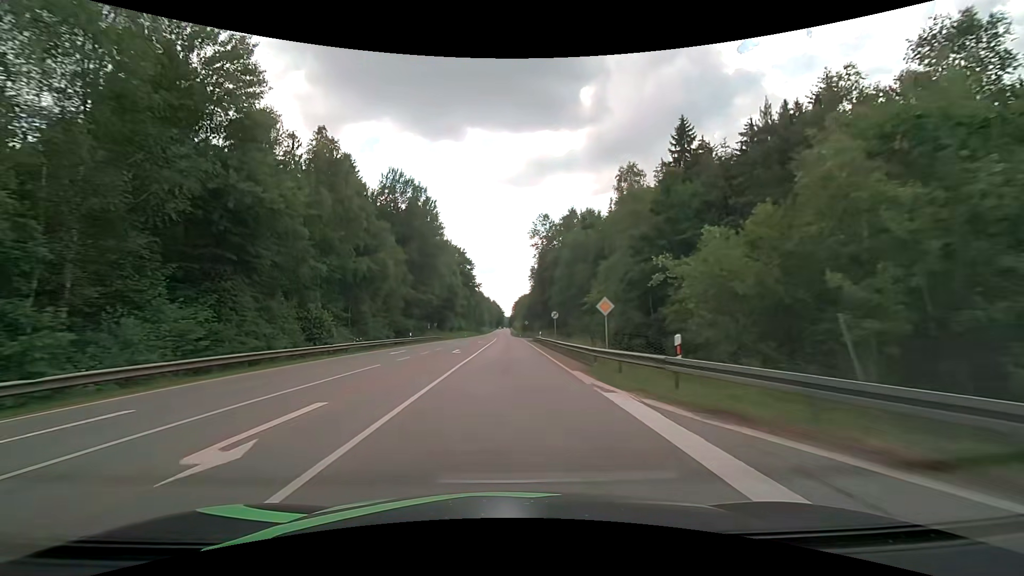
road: secondary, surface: asphalt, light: Day
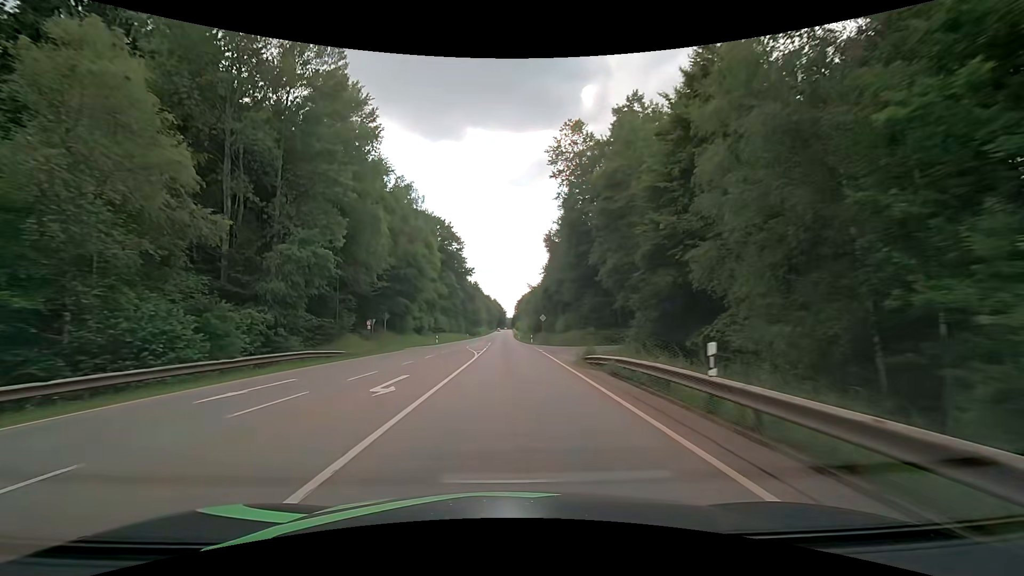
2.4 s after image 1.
(0.0, +44.6) m; 0°
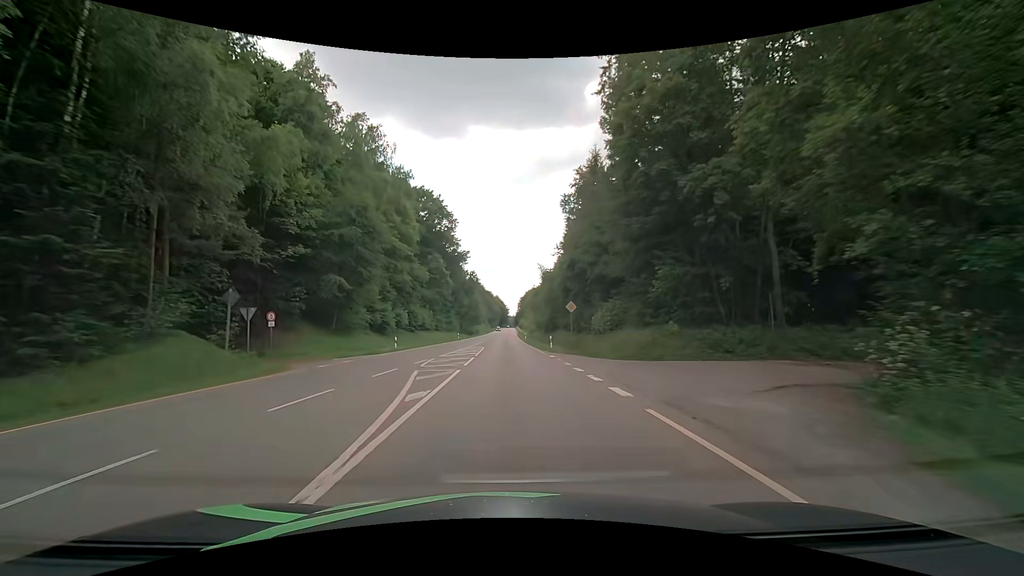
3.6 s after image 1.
(0.0, +24.0) m; 0°
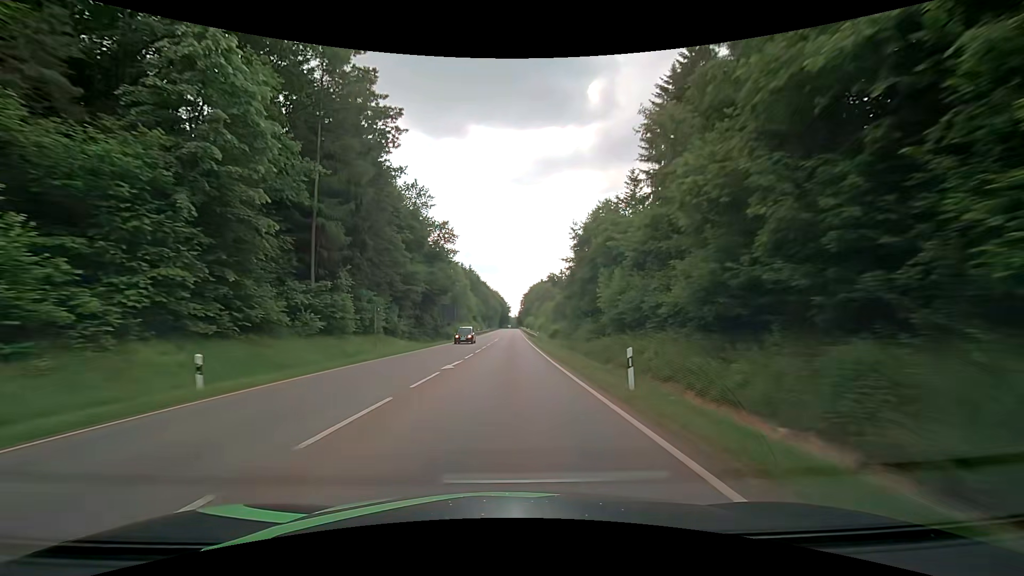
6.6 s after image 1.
(-0.5, +64.7) m; -1°
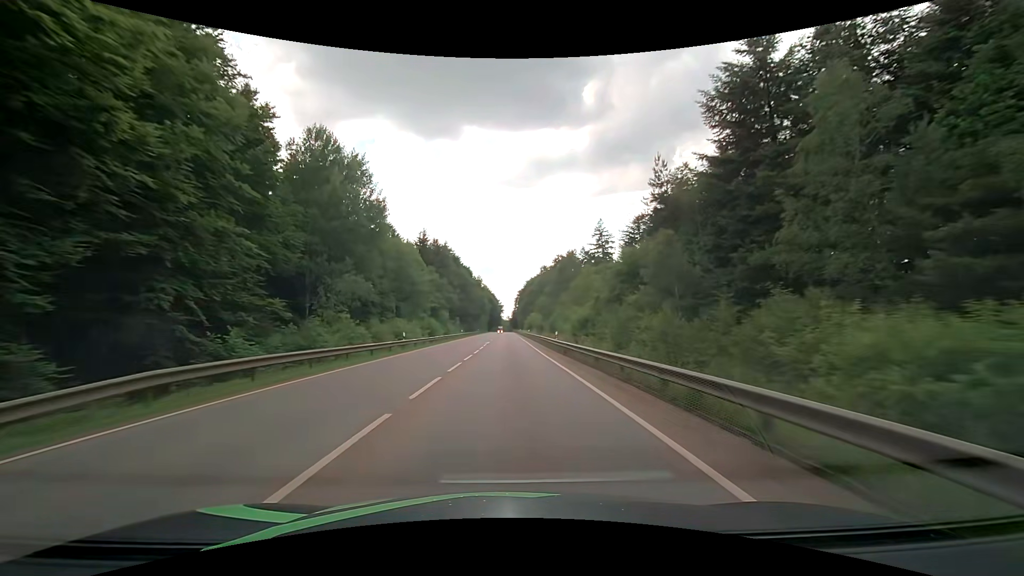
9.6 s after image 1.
(+0.5, +68.4) m; +1°
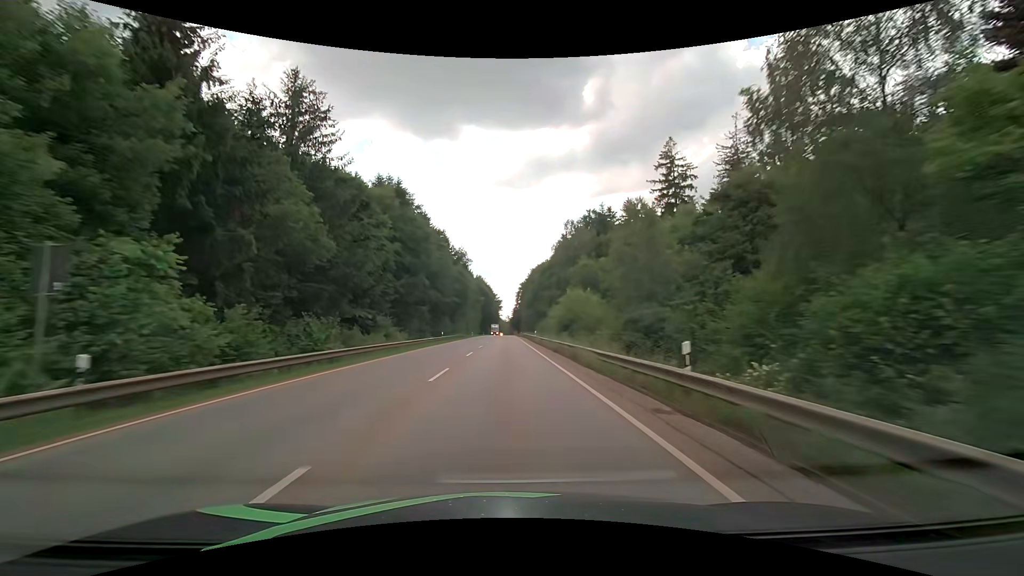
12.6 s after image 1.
(-0.1, +69.7) m; 0°
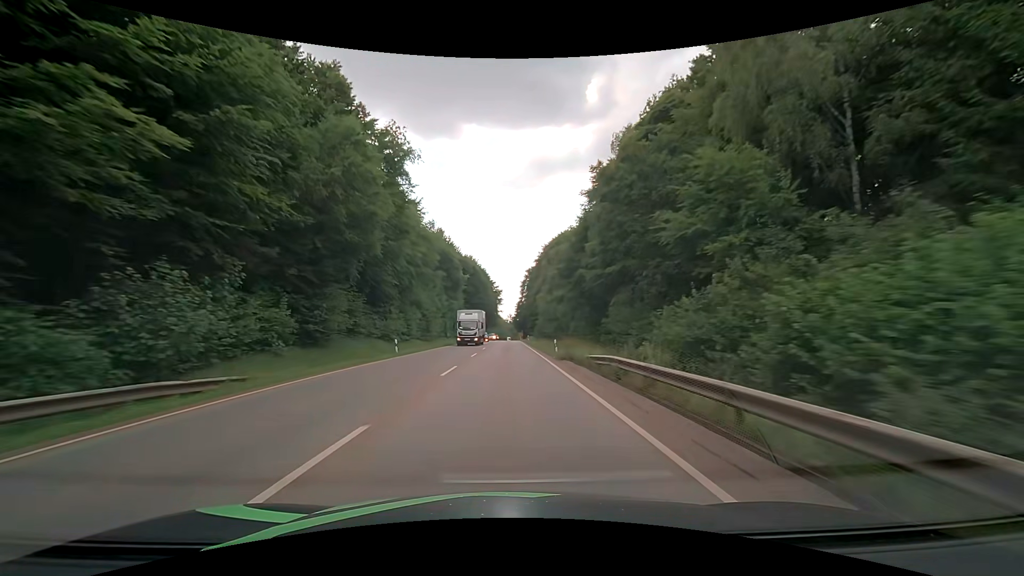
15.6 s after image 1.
(+0.2, +70.4) m; 0°
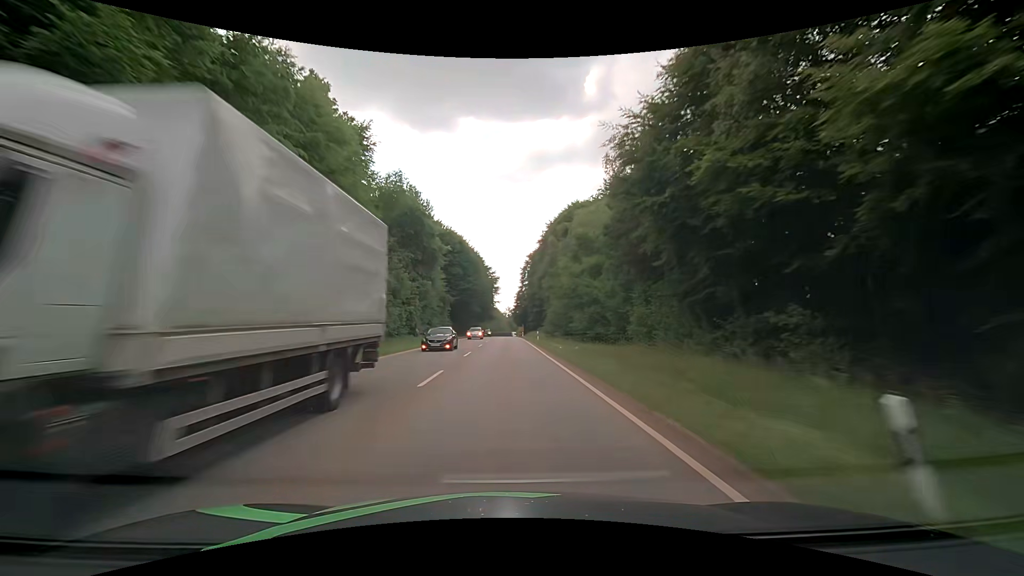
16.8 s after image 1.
(+0.1, +27.8) m; 0°
(0, +10) (0, +20) (0, +30) (0, +40) (0, +50) (0, +60) (0, +70) (0, +80) (0, +90) (0, +100) m
